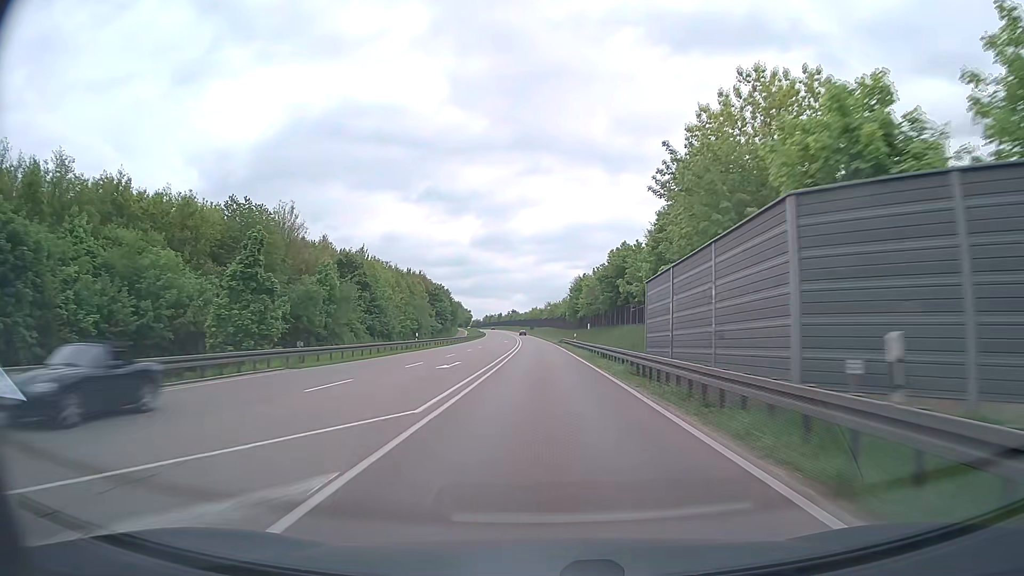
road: trunk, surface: asphalt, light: Day
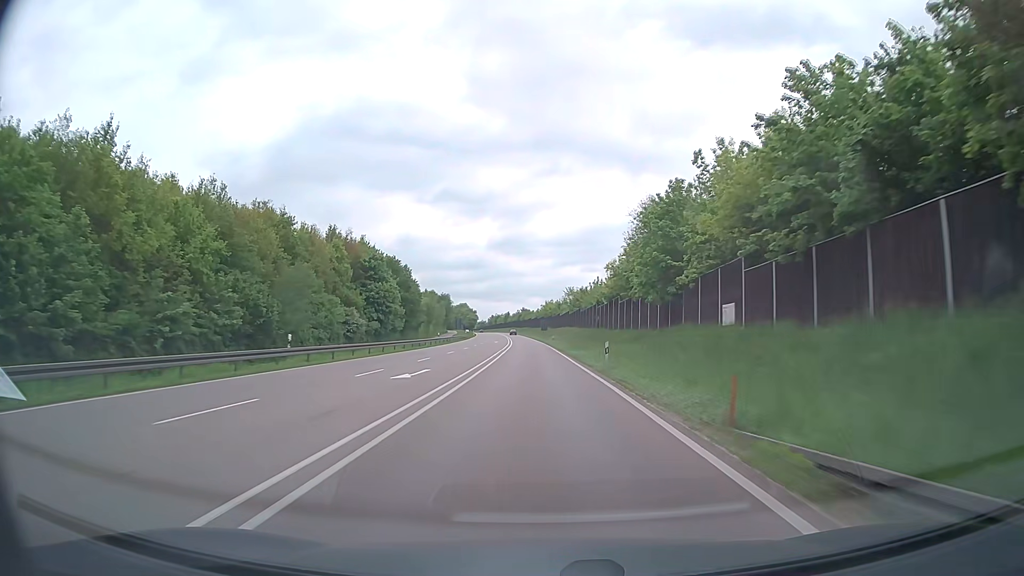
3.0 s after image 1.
(-0.6, +78.9) m; -1°
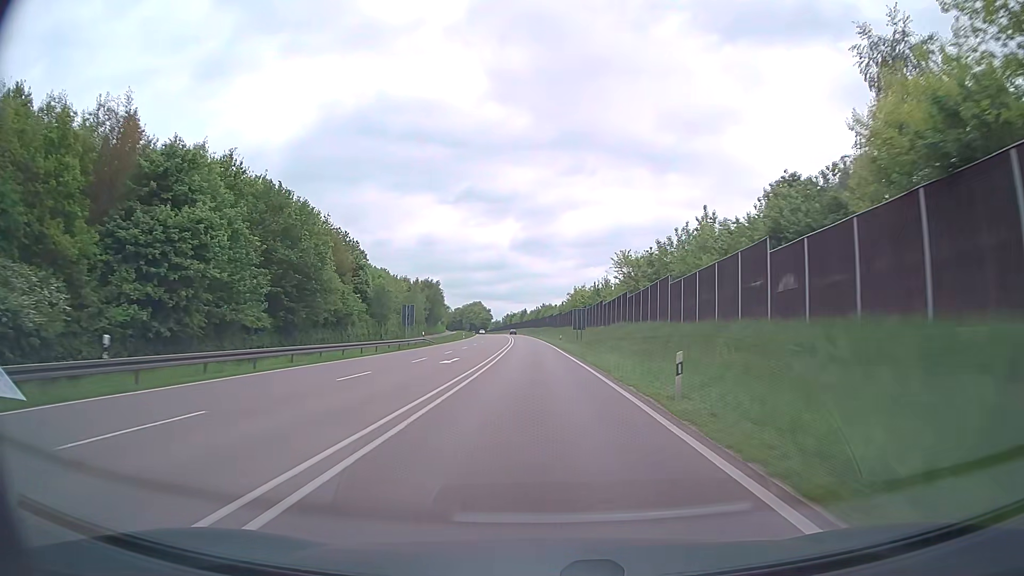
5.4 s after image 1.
(-1.4, +63.1) m; -2°
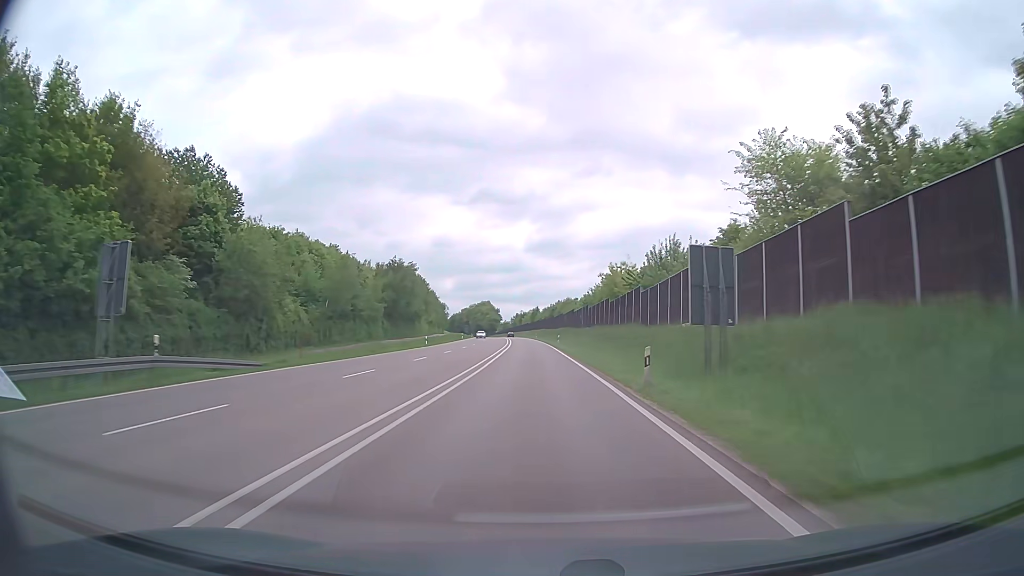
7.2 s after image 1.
(-0.4, +47.3) m; -1°
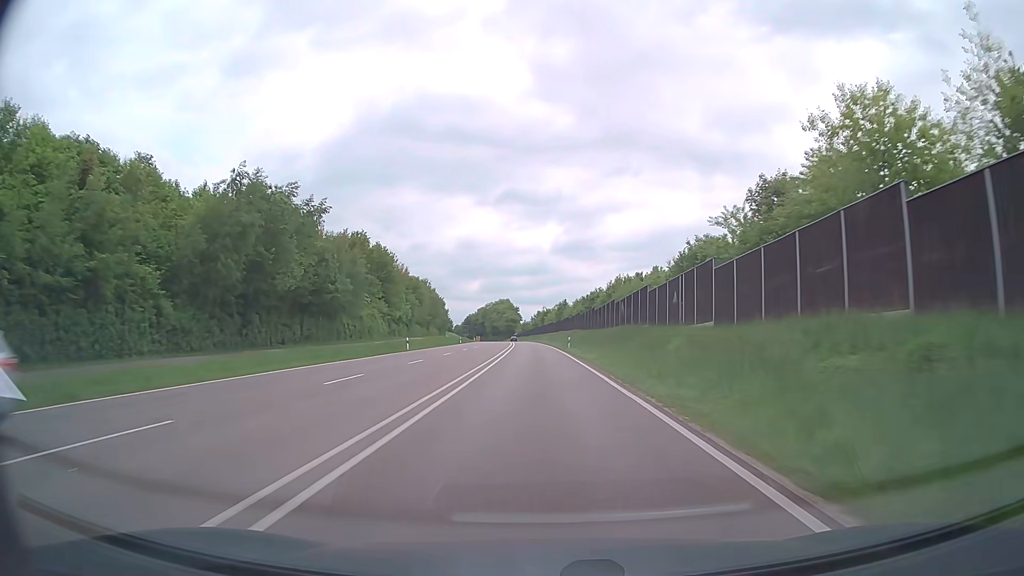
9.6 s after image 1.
(-1.2, +63.1) m; -2°
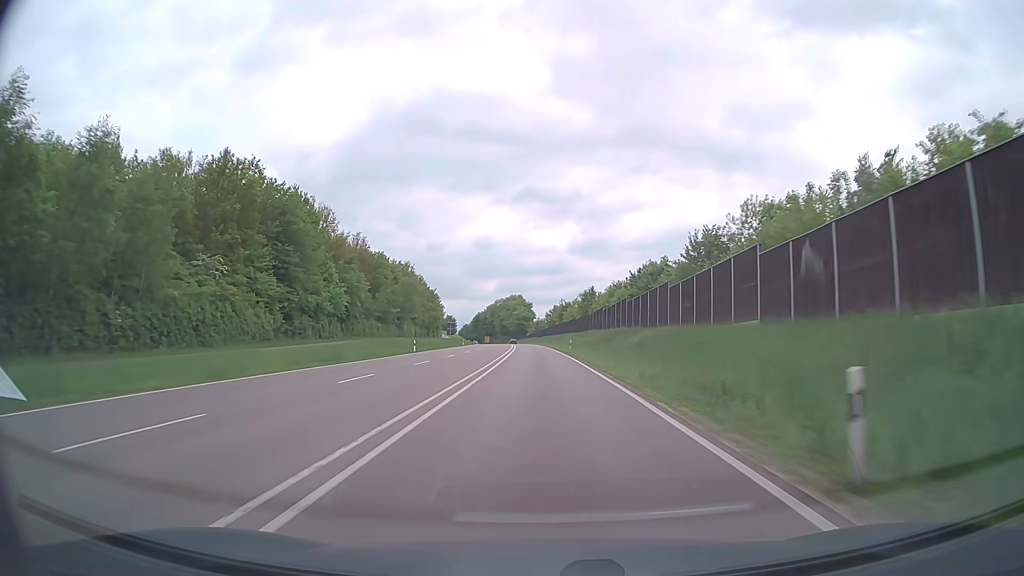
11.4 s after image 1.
(-0.6, +47.3) m; -1°
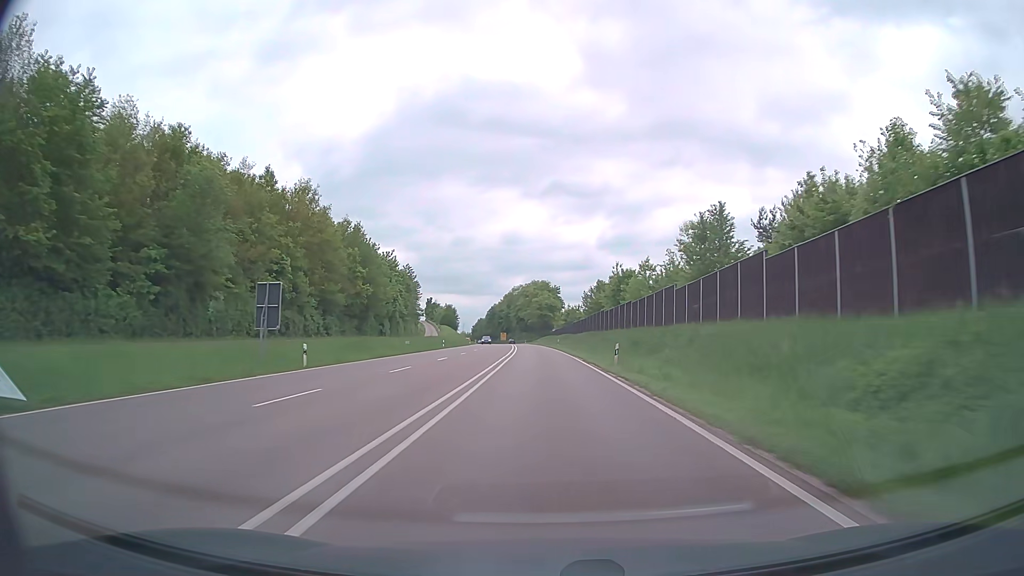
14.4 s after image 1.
(-1.6, +79.1) m; -2°
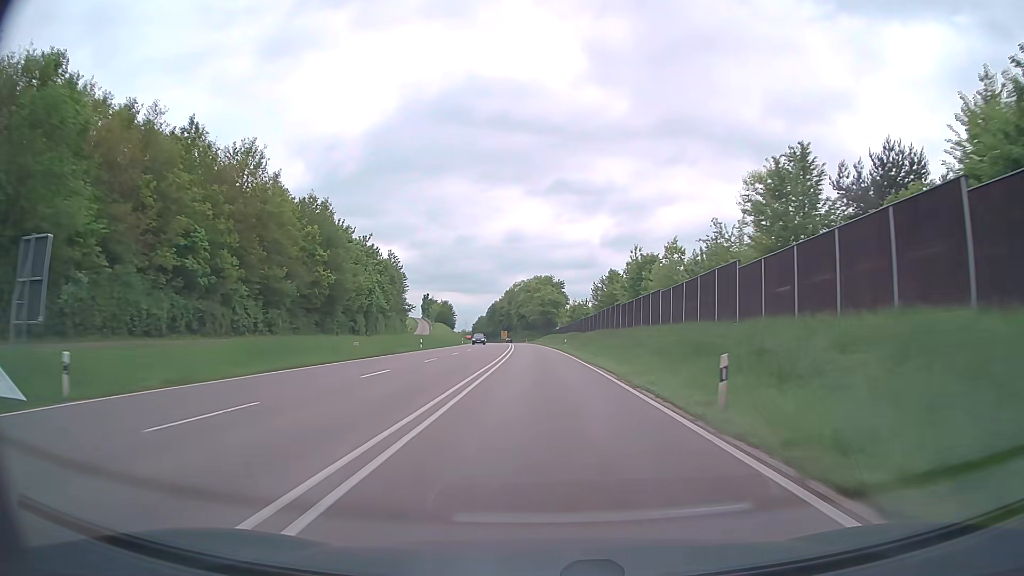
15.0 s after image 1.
(0.0, +15.9) m; 0°
(0, +10) (0, +20) (0, +30) (0, +40) (-1, +50) (-1, +60) (-1, +70) (-2, +80) (-2, +90) (-2, +100) m
